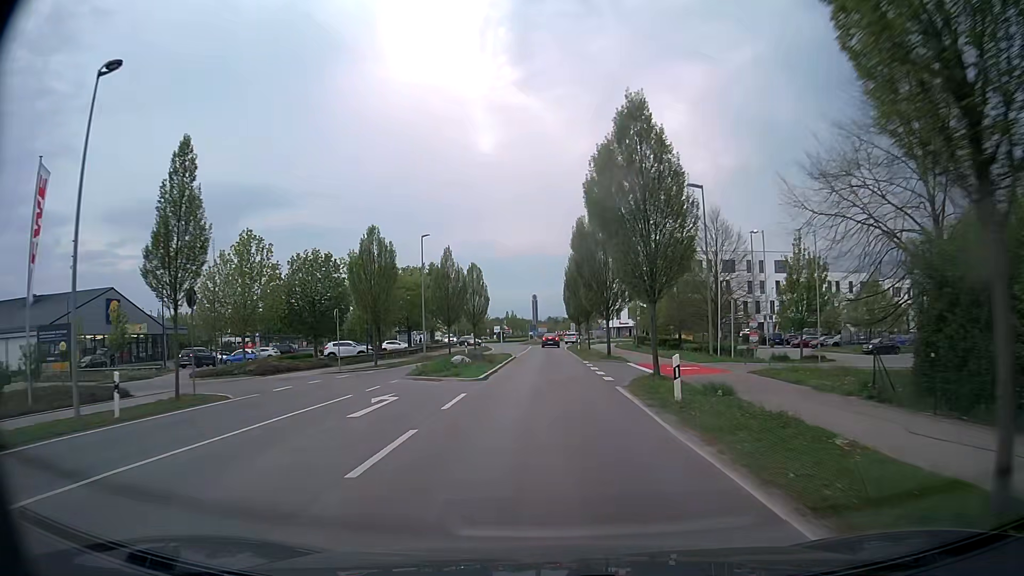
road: tertiary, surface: asphalt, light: Day
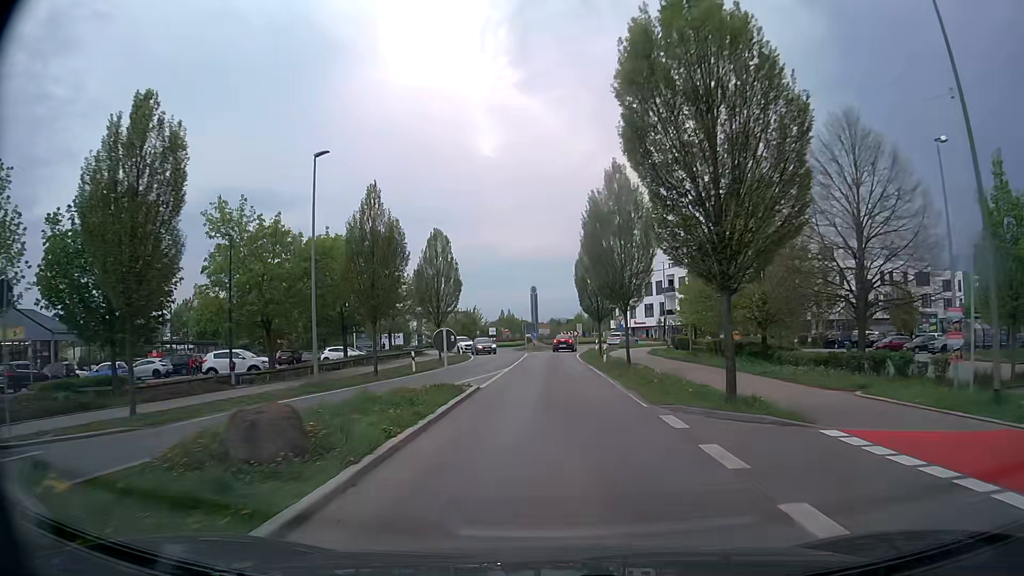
(0.0, +22.1) m; -1°
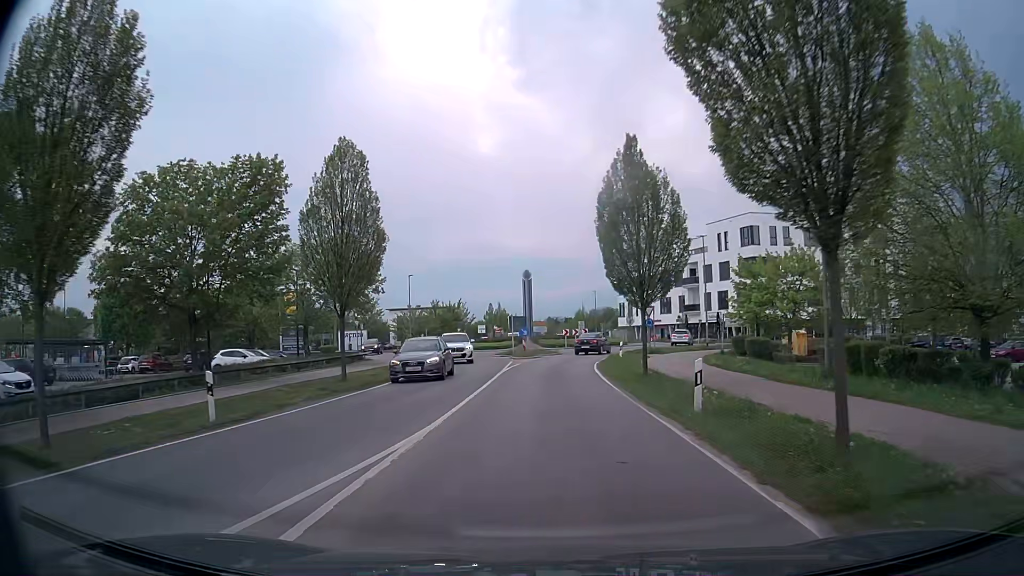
(+0.2, +19.5) m; +1°
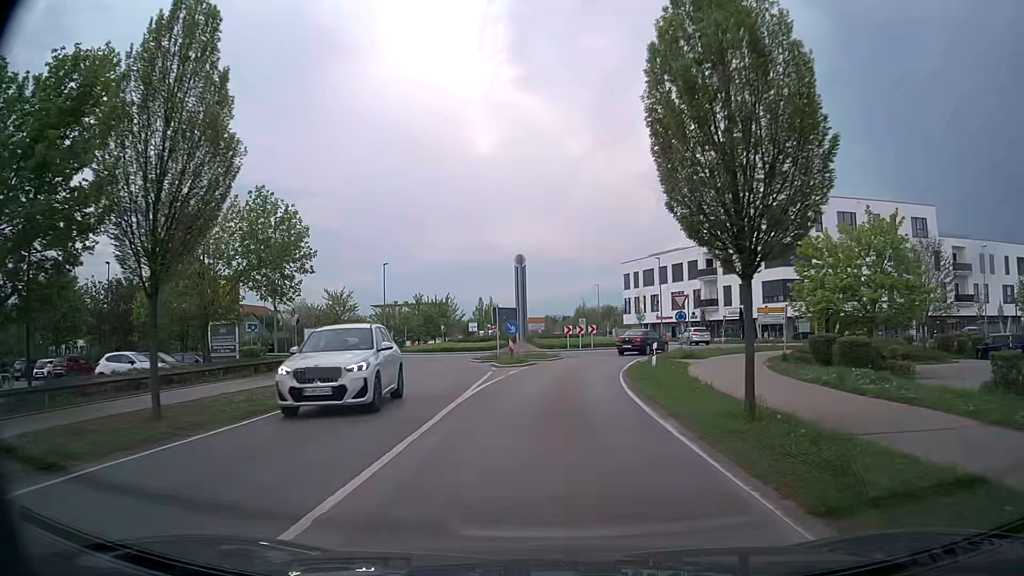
(0.0, +11.4) m; -1°
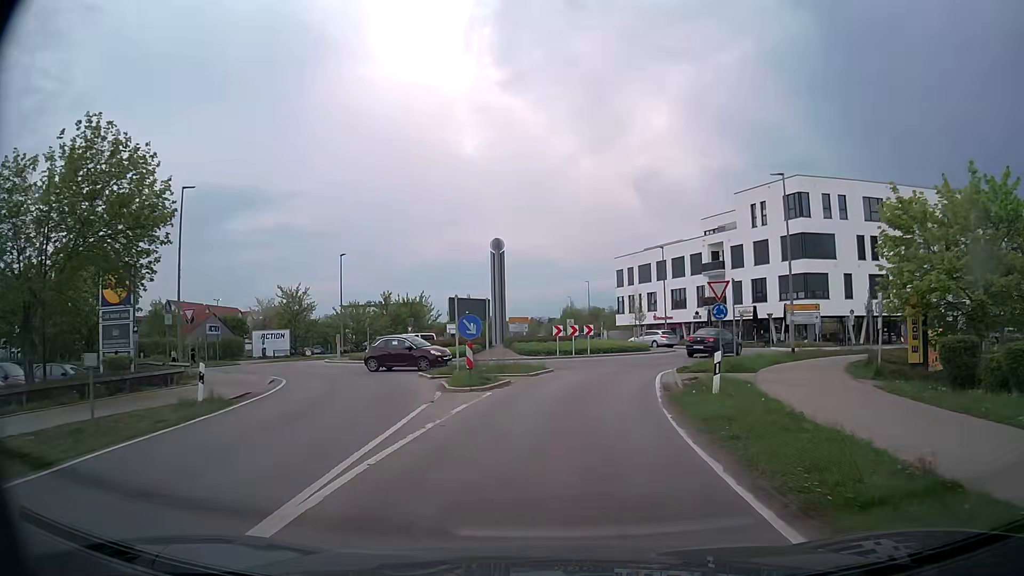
(+0.2, +10.1) m; +2°
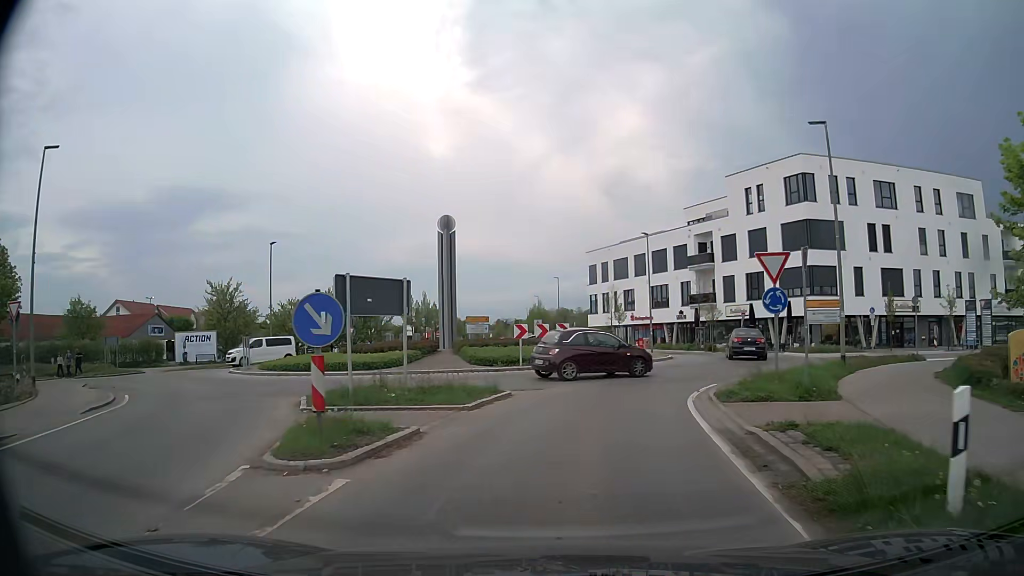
(+0.3, +9.0) m; +3°
